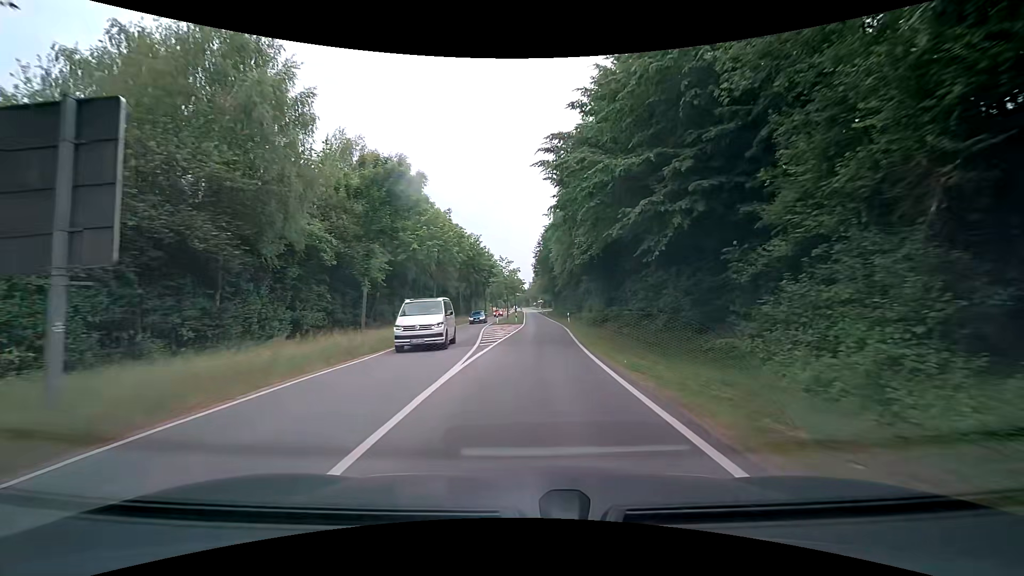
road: tertiary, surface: asphalt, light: Day
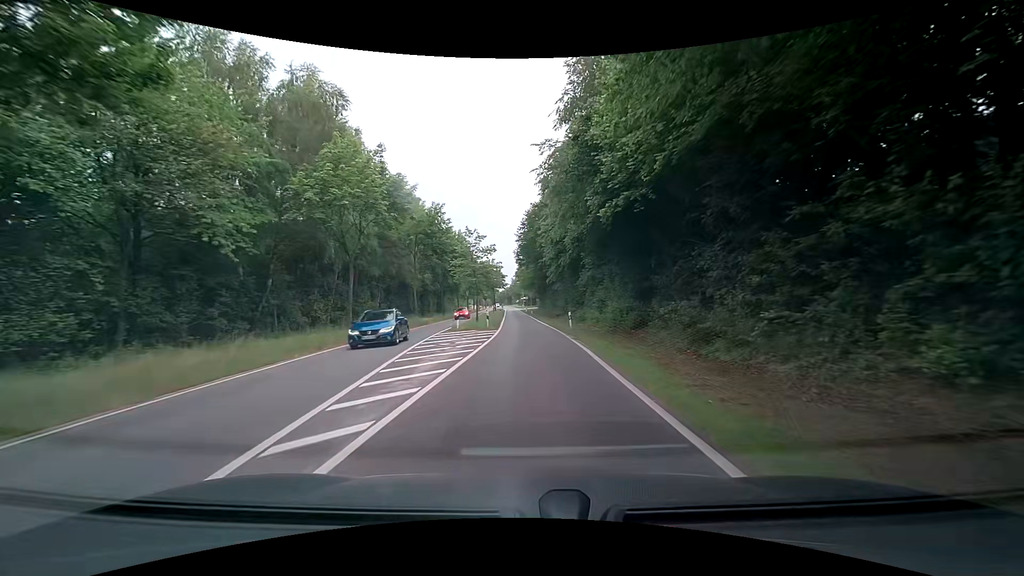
(+0.2, +17.5) m; +2°
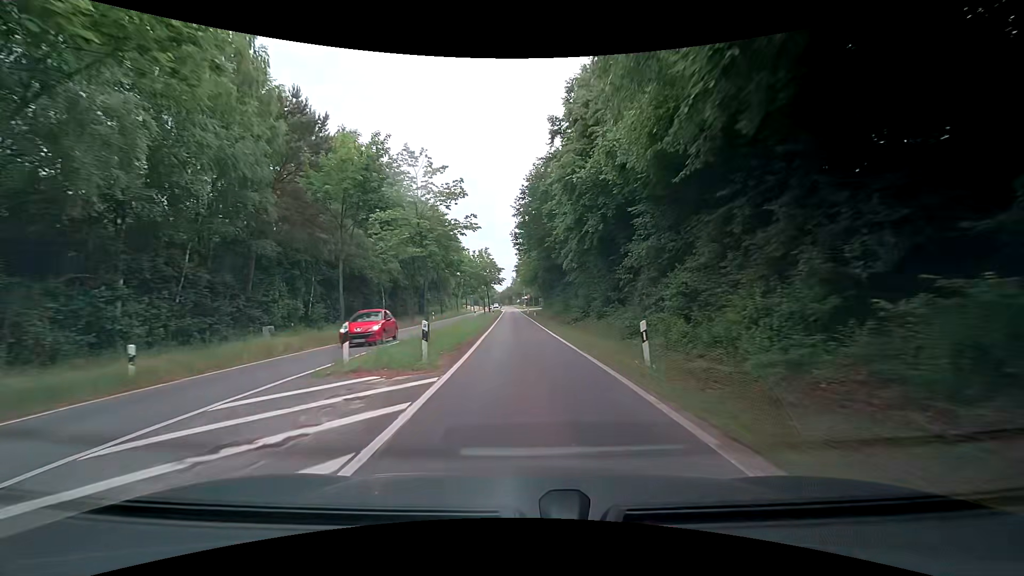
(+0.1, +18.8) m; 0°
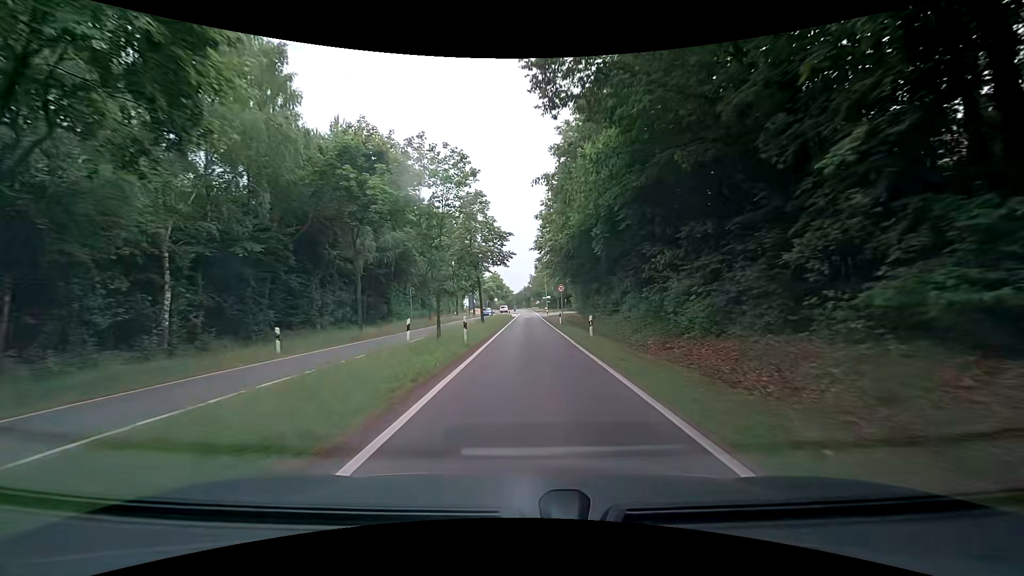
(-0.9, +39.4) m; -2°
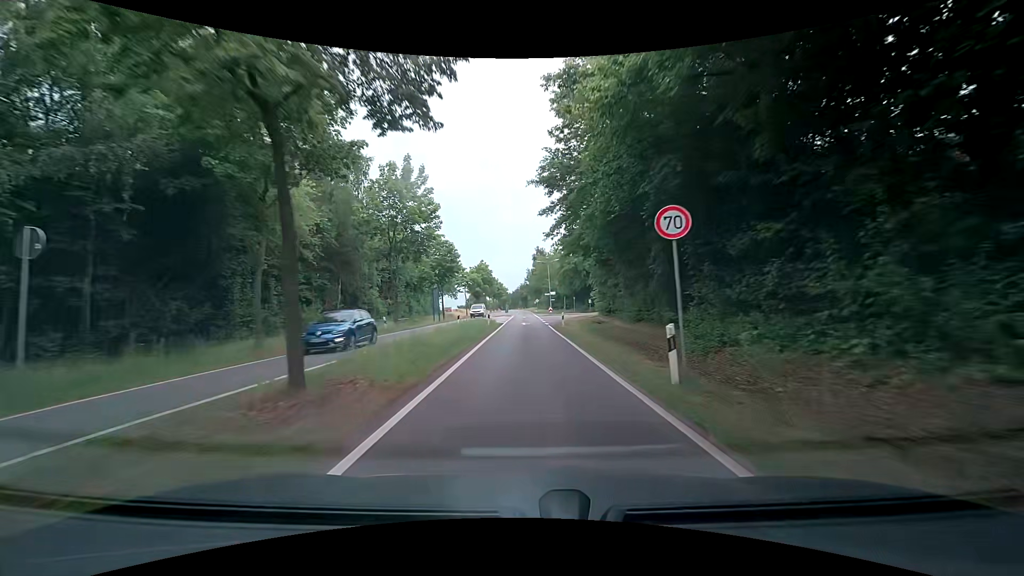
(0.0, +30.6) m; 0°
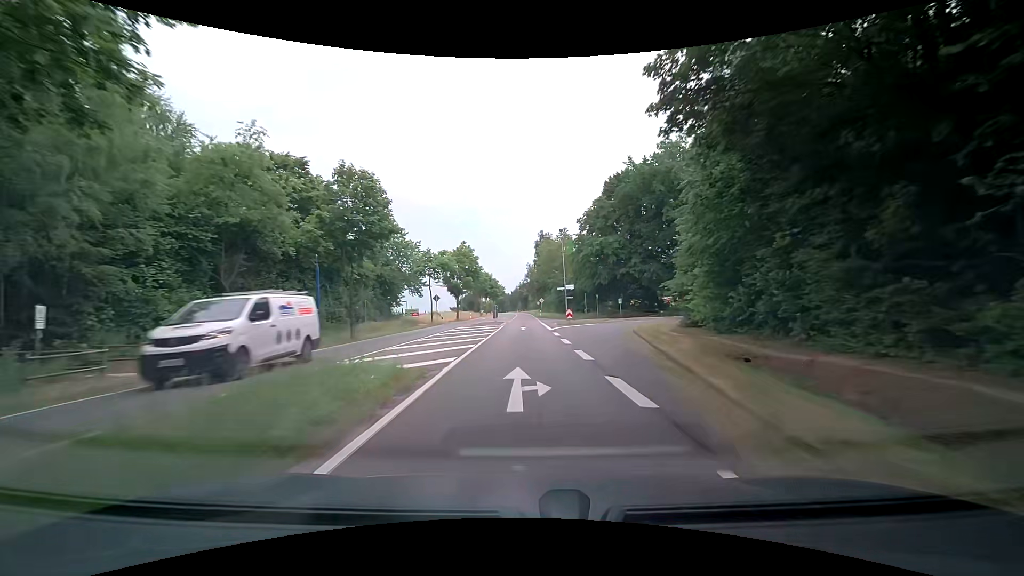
(+0.1, +31.3) m; 0°
(0, +10) (0, +20) (0, +30) (0, +40) (0, +50) (0, +60) (0, +70) (0, +80) (0, +90) (0, +100) m
